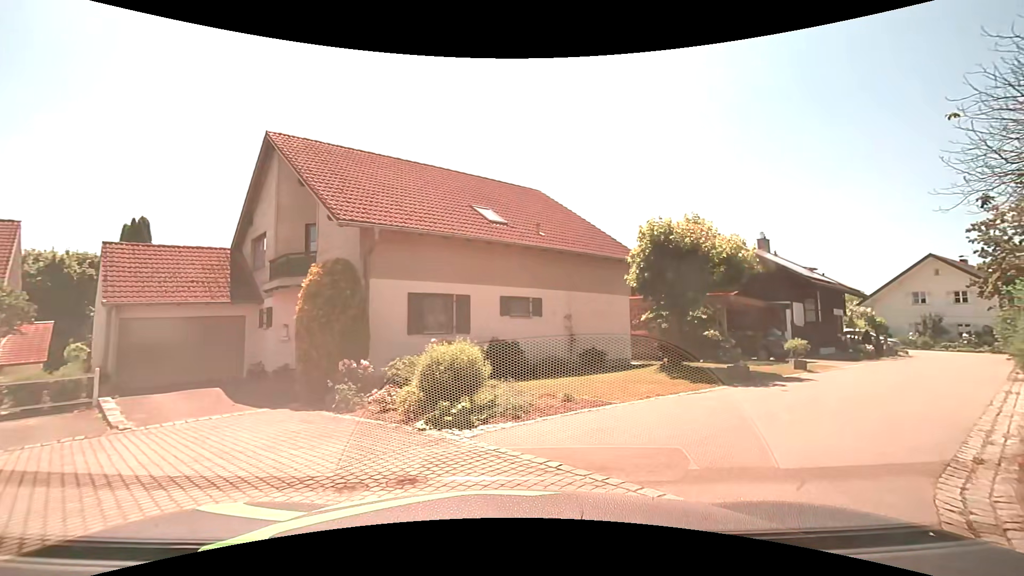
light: Day
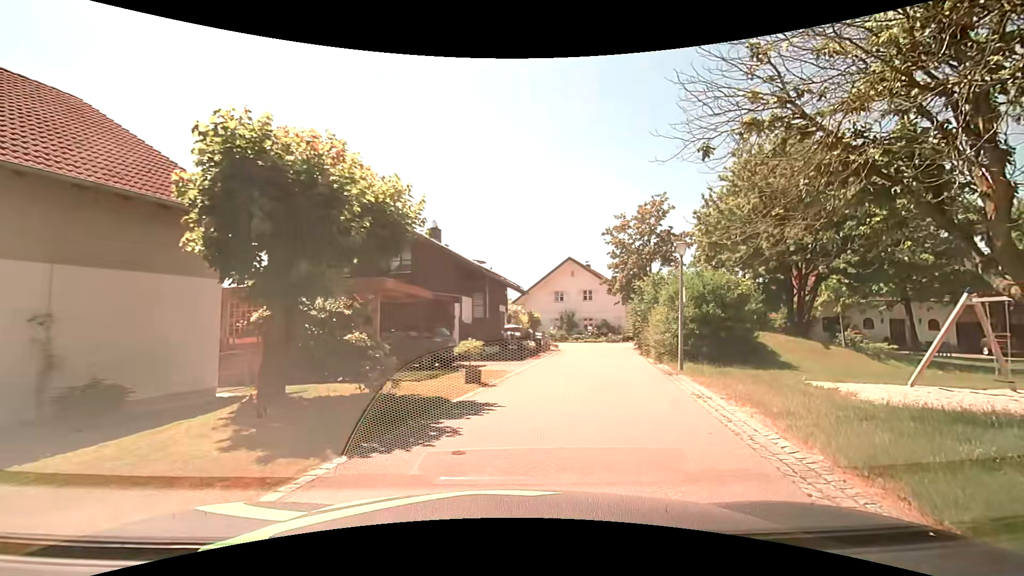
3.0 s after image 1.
(+2.3, +7.0) m; +37°
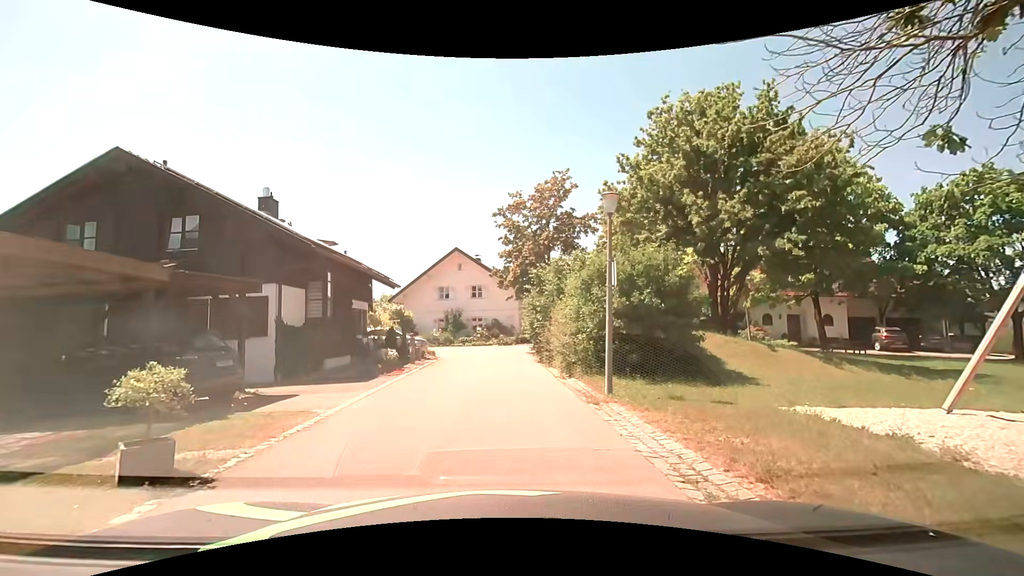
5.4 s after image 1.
(+0.9, +6.6) m; +11°
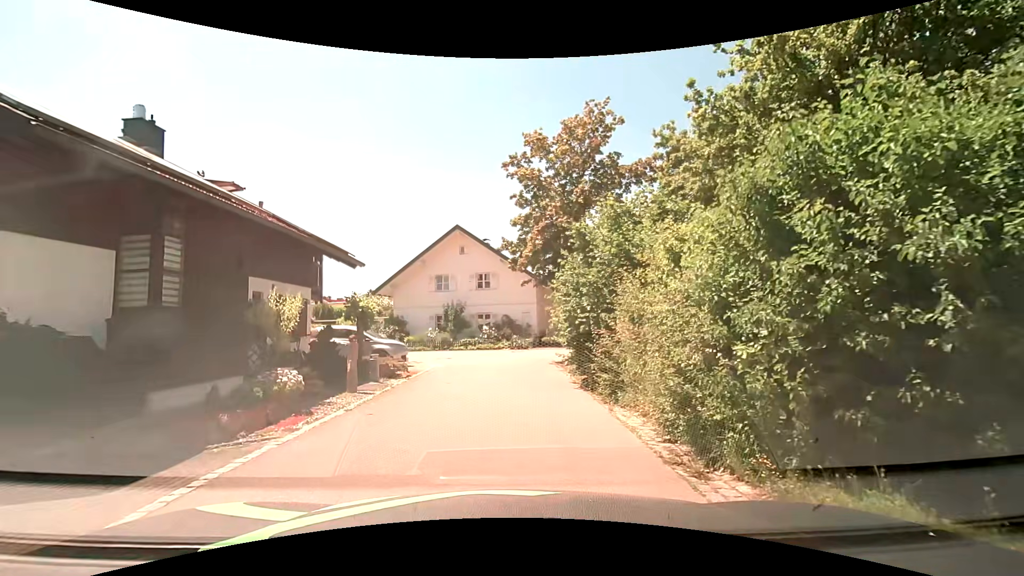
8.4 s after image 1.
(+0.1, +9.0) m; -1°
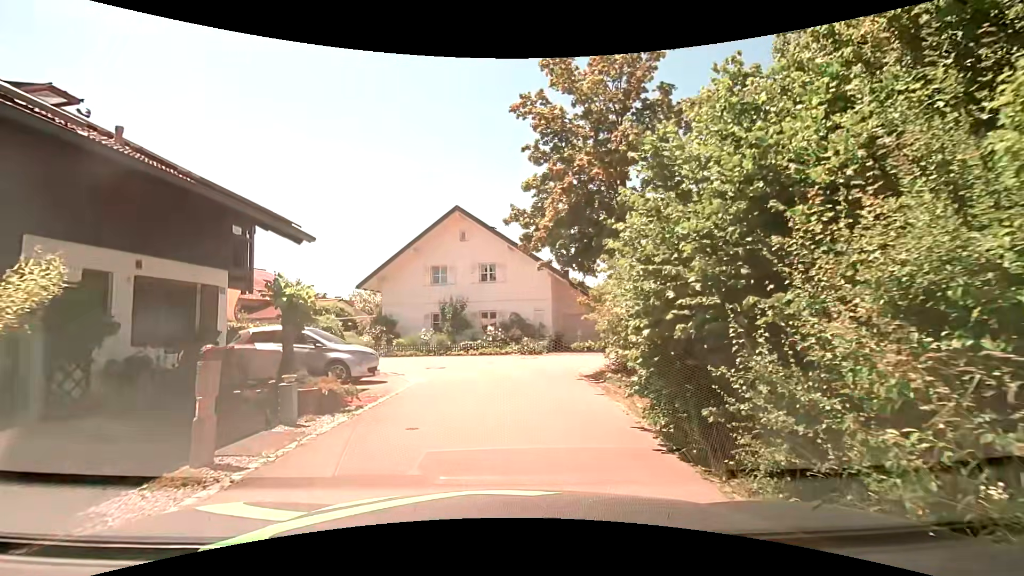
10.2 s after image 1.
(0.0, +5.5) m; 0°
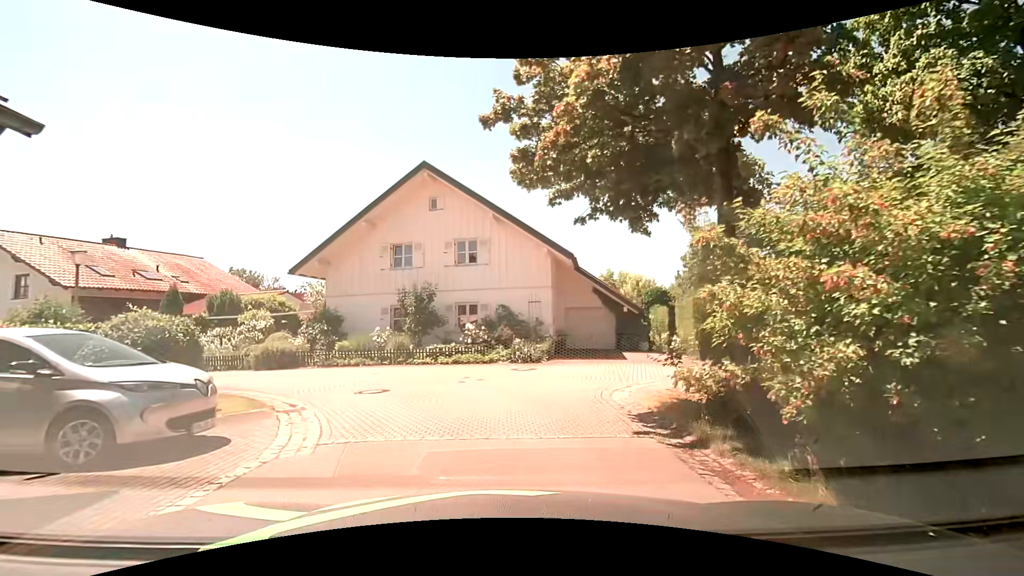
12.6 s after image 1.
(0.0, +7.2) m; 0°
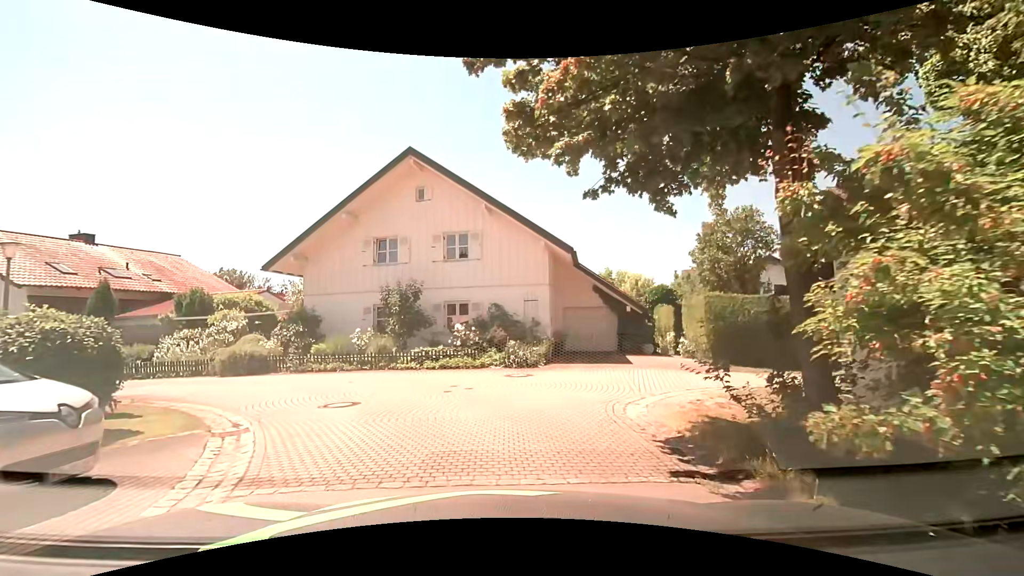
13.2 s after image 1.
(+0.1, +1.7) m; +2°
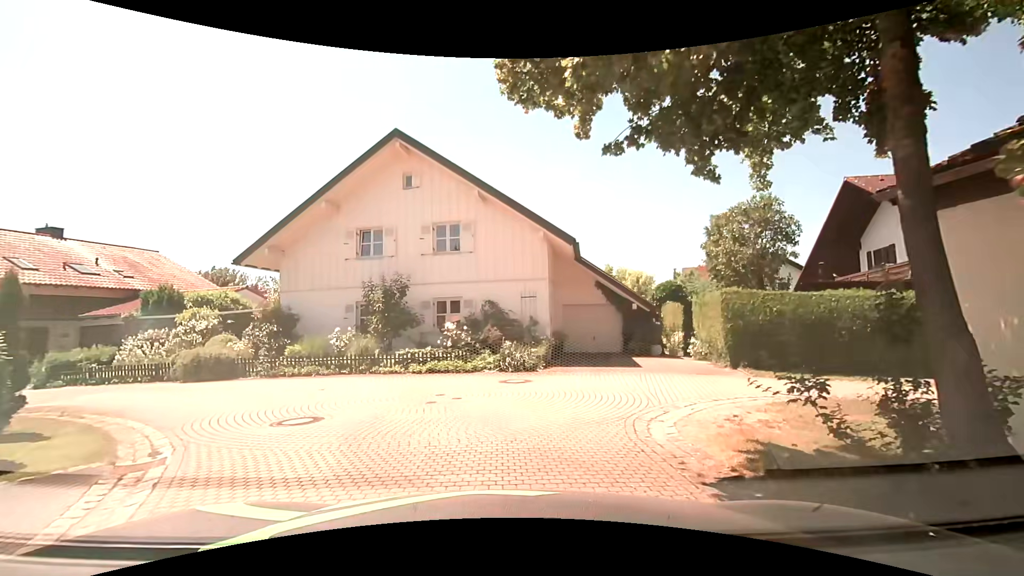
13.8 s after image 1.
(0.0, +1.7) m; 0°
(-1, +10) (-9, +16) (-19, +17) (-29, +19) (-39, +20) (-49, +20) (-59, +19) (-69, +19) (-79, +19) (-89, +18) m
